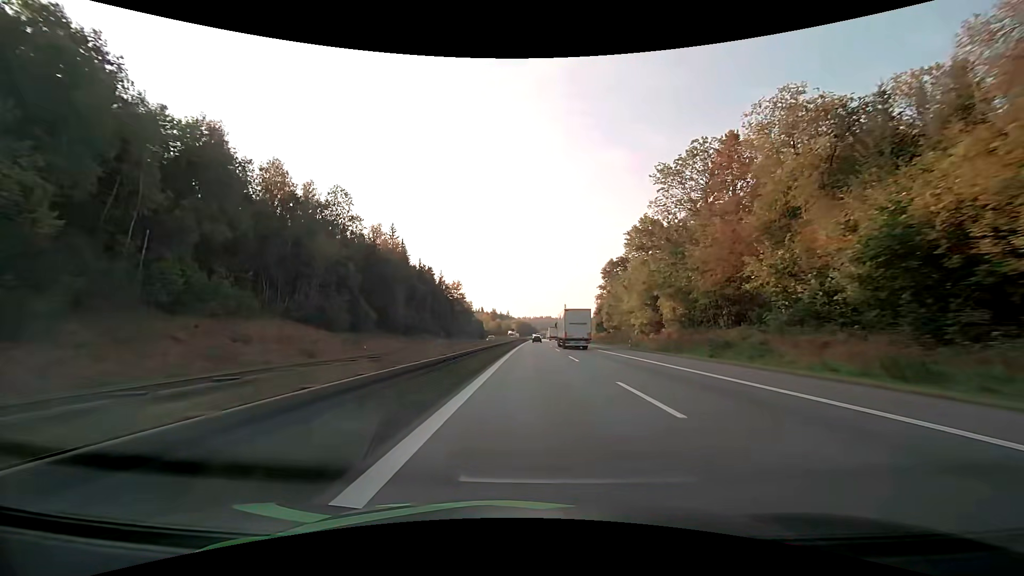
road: motorway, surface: asphalt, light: Day
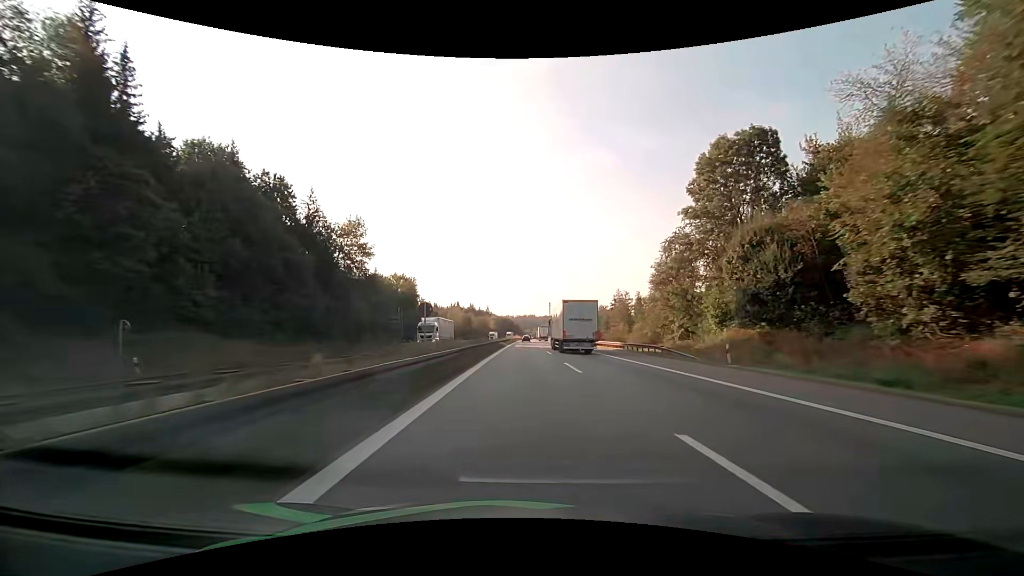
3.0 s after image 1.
(+0.8, +77.9) m; +2°
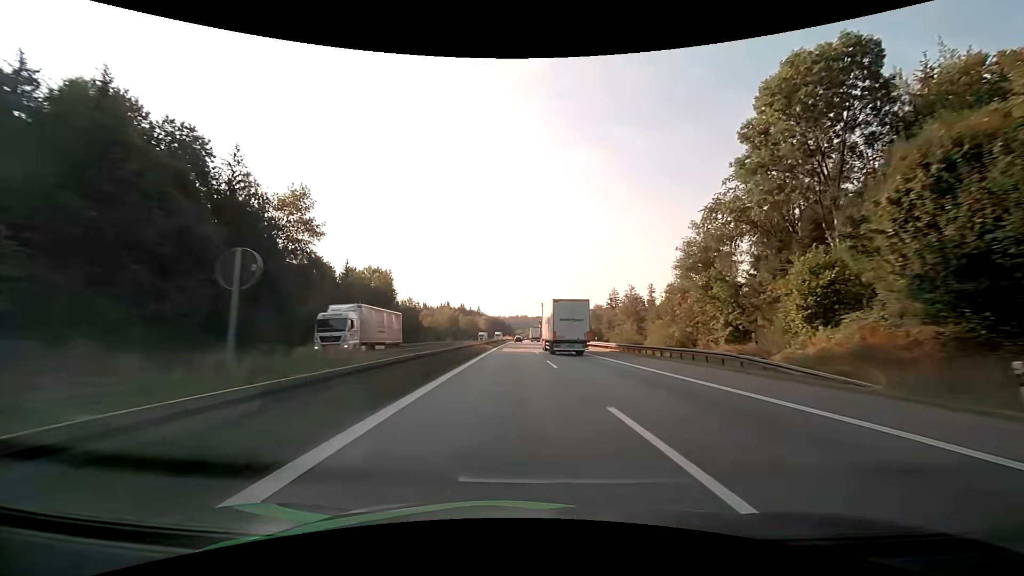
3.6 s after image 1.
(+0.1, +14.8) m; +1°
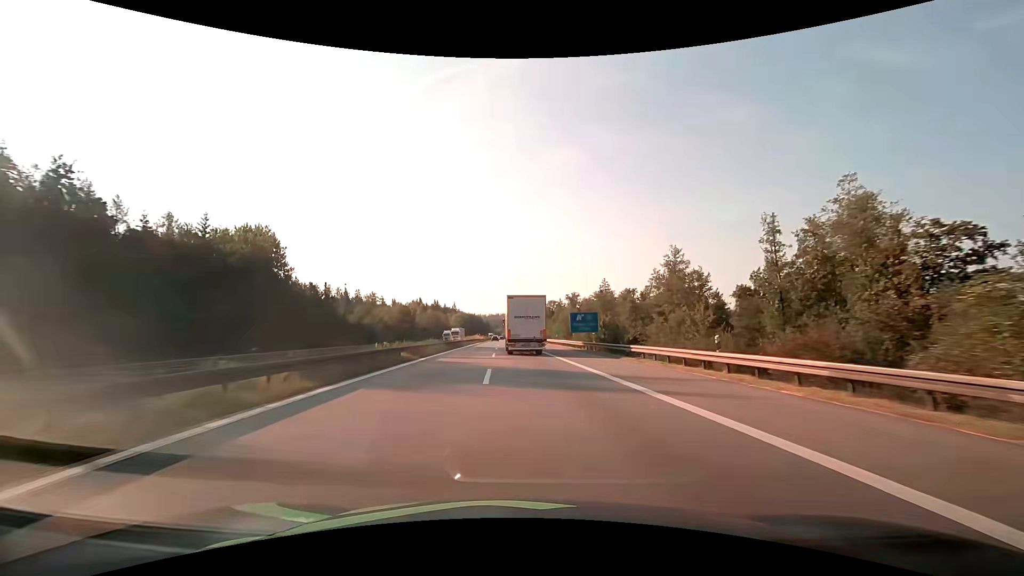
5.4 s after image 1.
(+1.0, +42.7) m; +2°
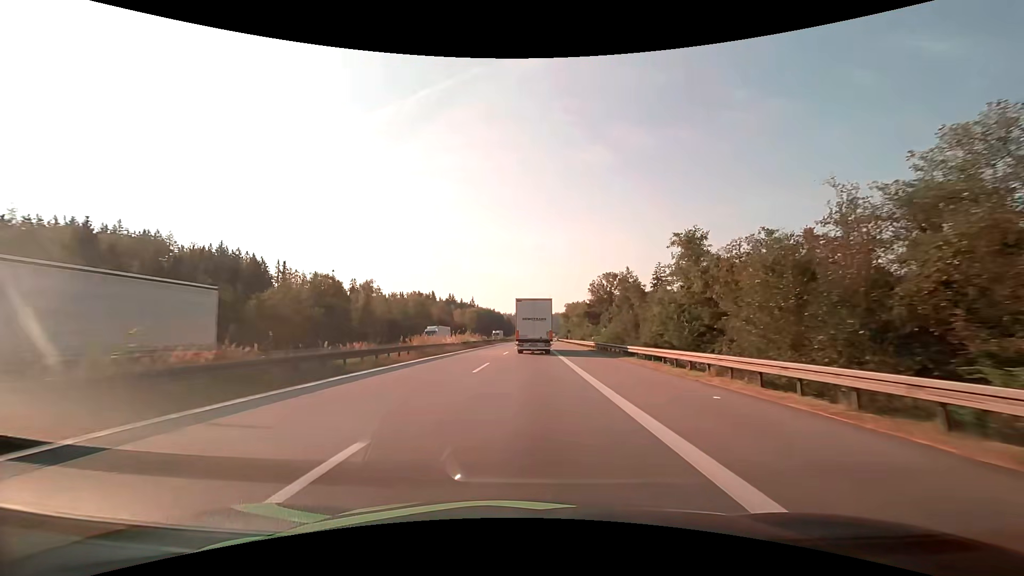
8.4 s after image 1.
(-2.0, +66.1) m; -3°
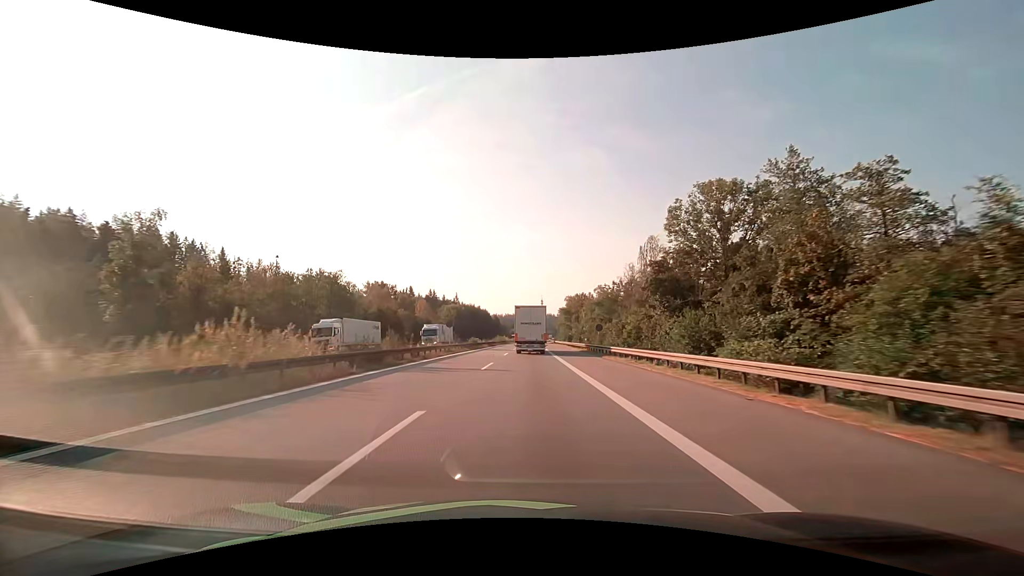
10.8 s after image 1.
(+0.2, +50.5) m; +1°
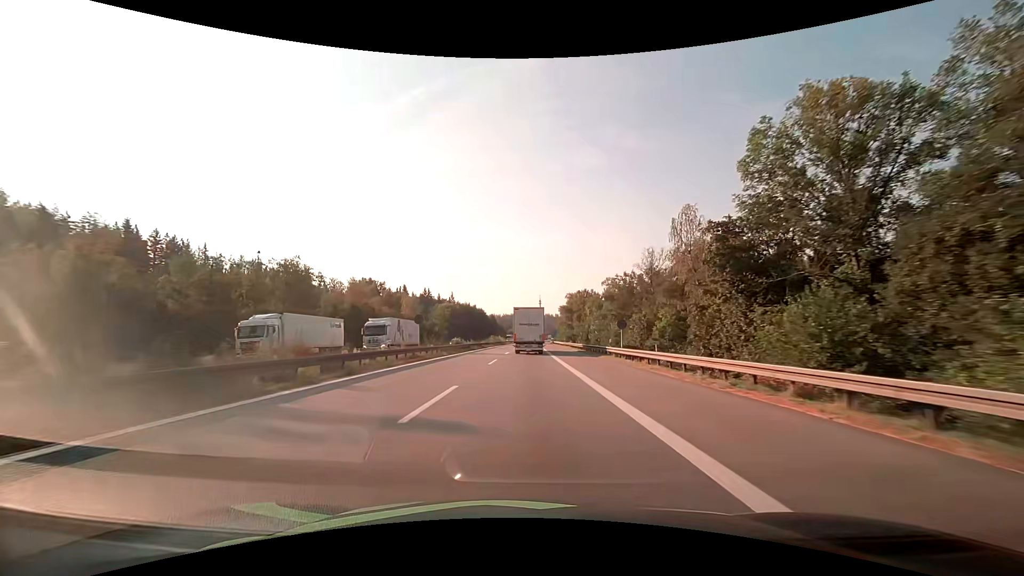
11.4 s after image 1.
(0.0, +12.8) m; 0°
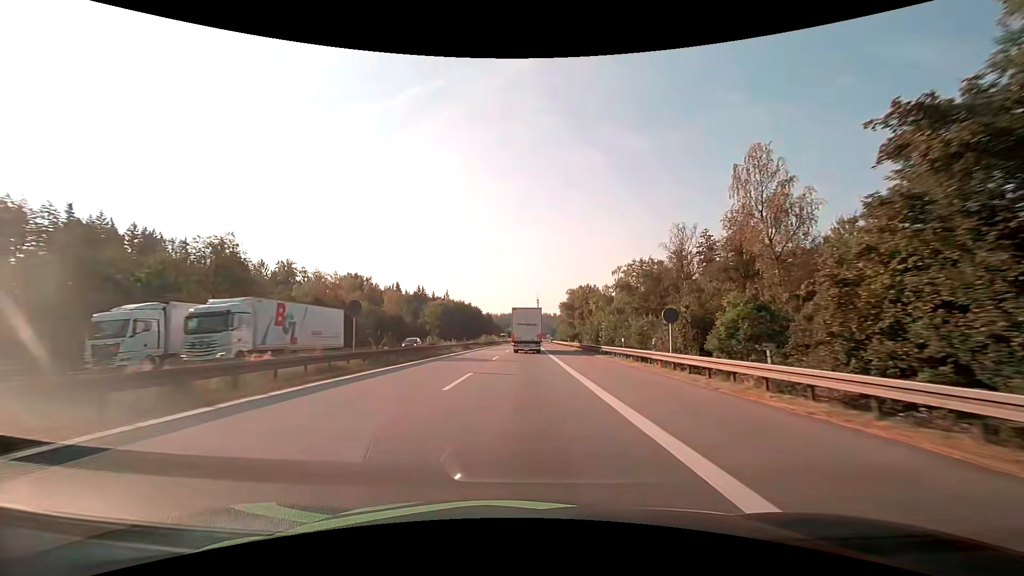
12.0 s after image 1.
(0.0, +12.9) m; 0°
(0, +10) (0, +20) (0, +30) (0, +40) (0, +50) (0, +60) (0, +70) (0, +80) (0, +90) (0, +100) m
